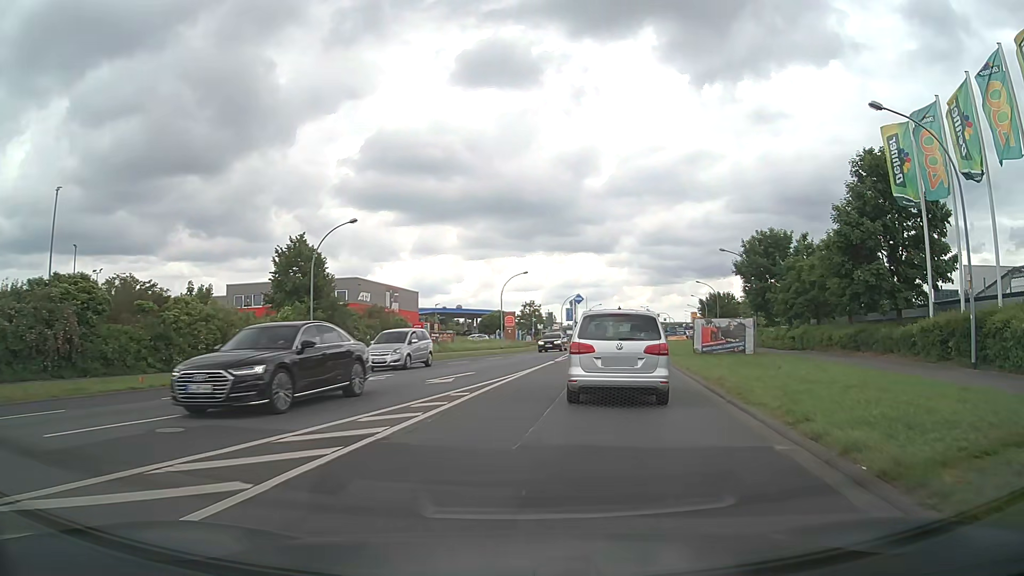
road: tertiary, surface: asphalt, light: Day
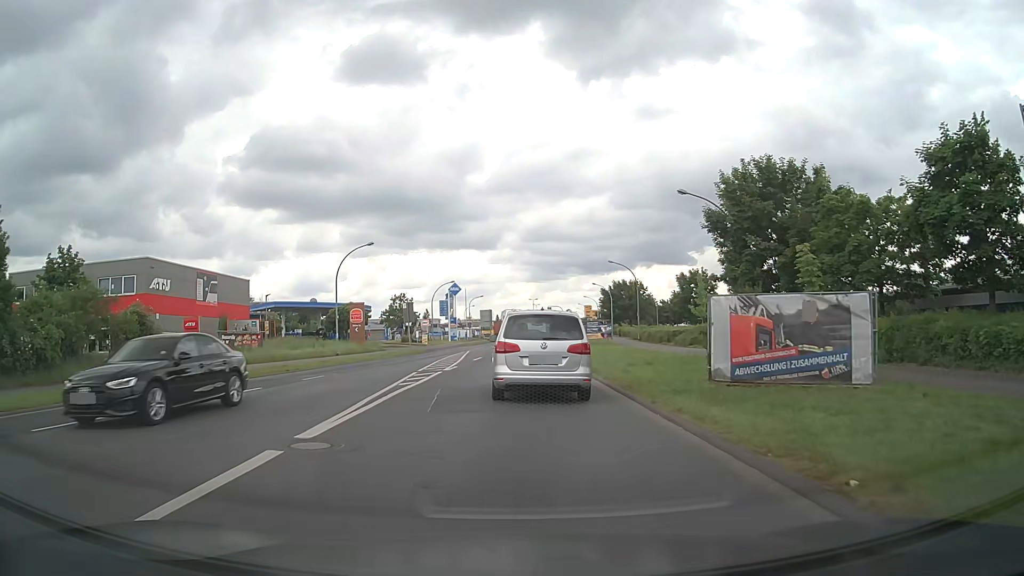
(+2.9, +21.5) m; +11°
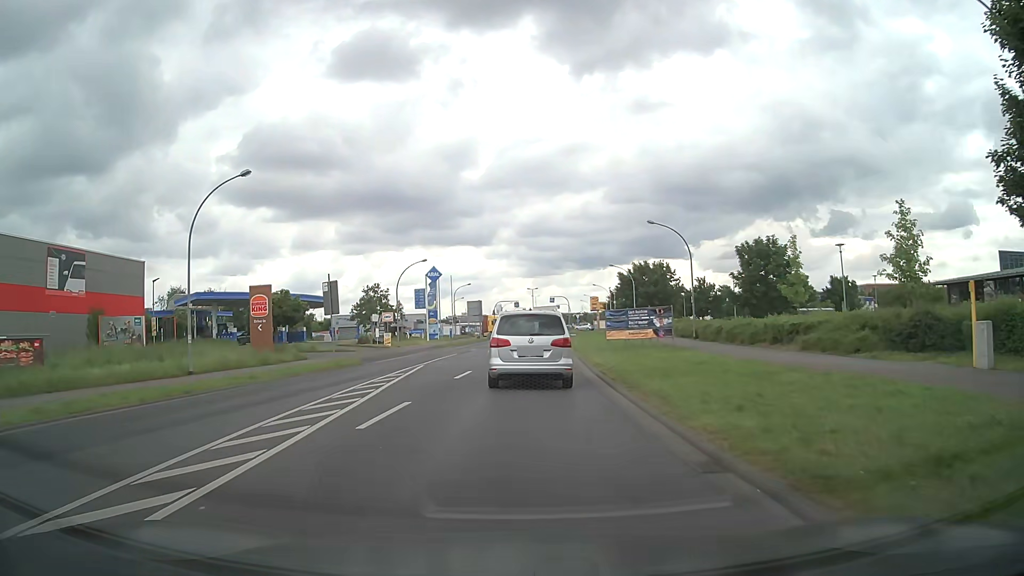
(0.0, +22.0) m; 0°
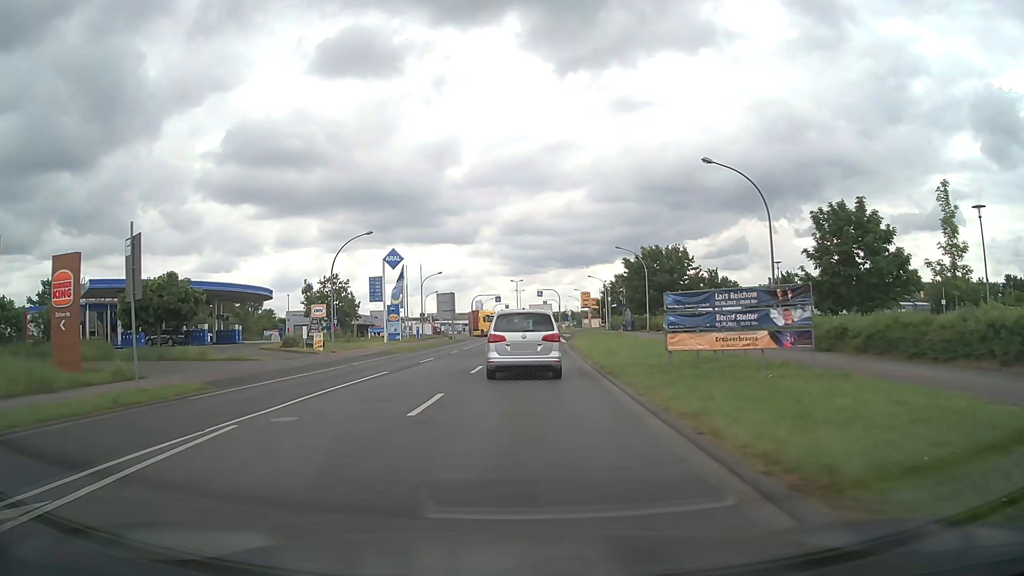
(+0.2, +16.9) m; +1°
(0, +10) (0, +20) (+1, +30) (+1, +40) (+2, +50) (+2, +60) (+3, +70) (+3, +80) (+3, +90) (+4, +100) m
